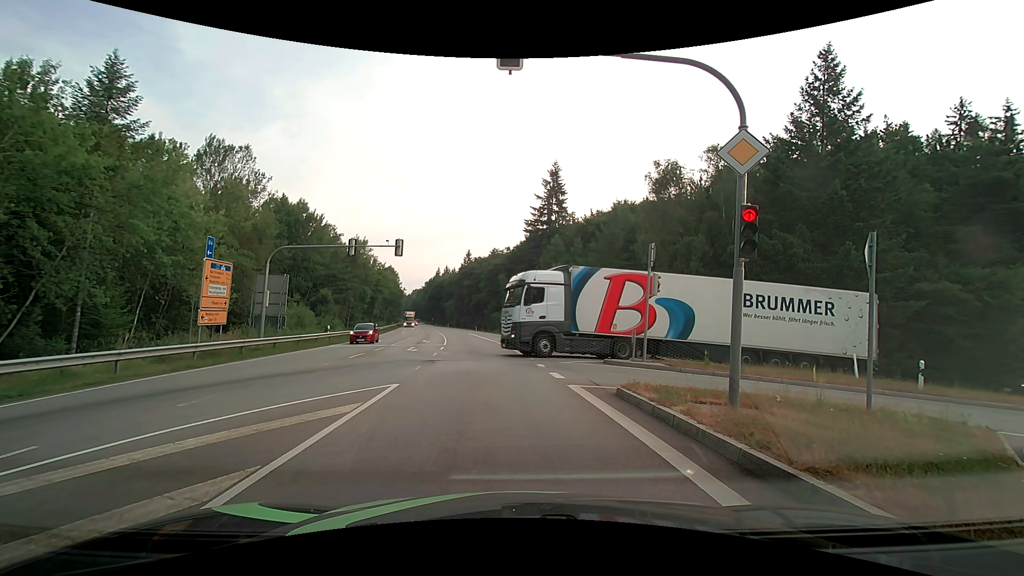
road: secondary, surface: asphalt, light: Day
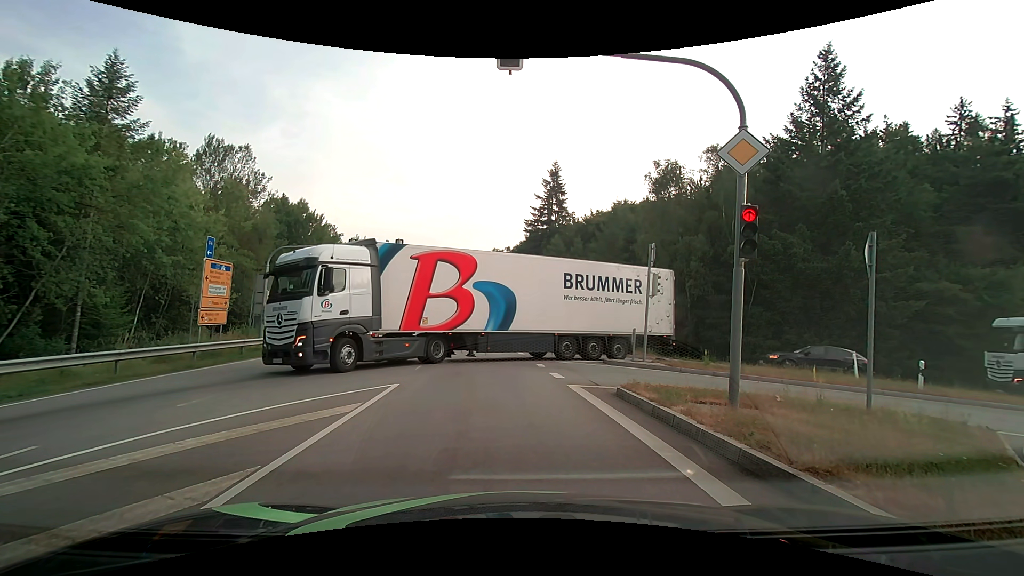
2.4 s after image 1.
(0.0, 0.0) m; 0°
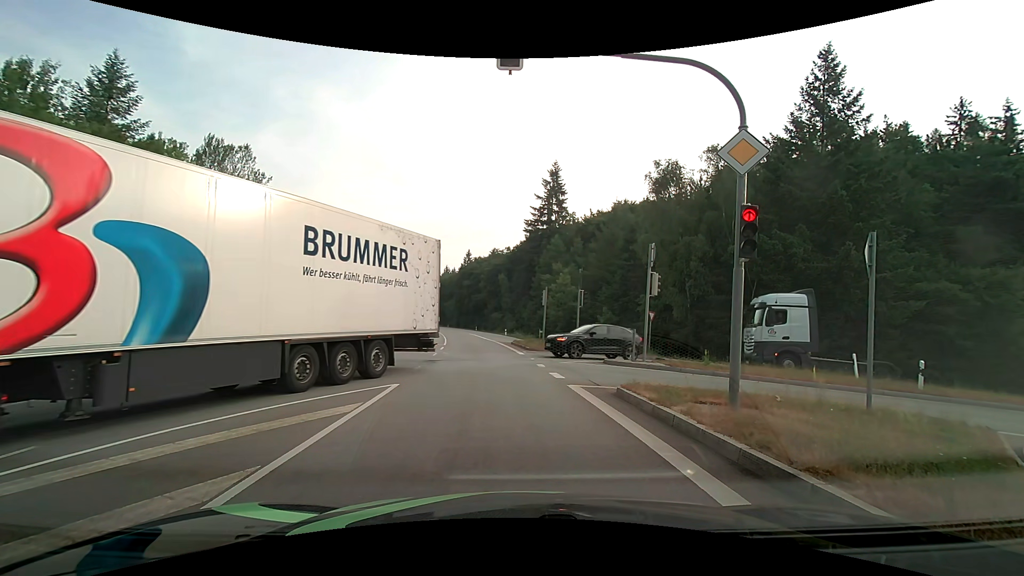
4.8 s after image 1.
(0.0, 0.0) m; 0°
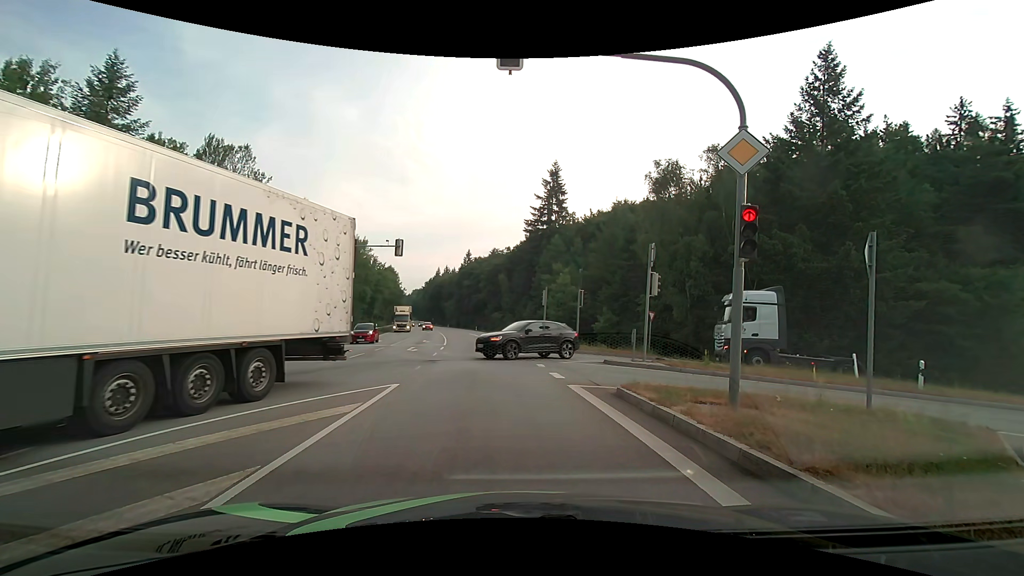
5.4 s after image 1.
(0.0, 0.0) m; 0°
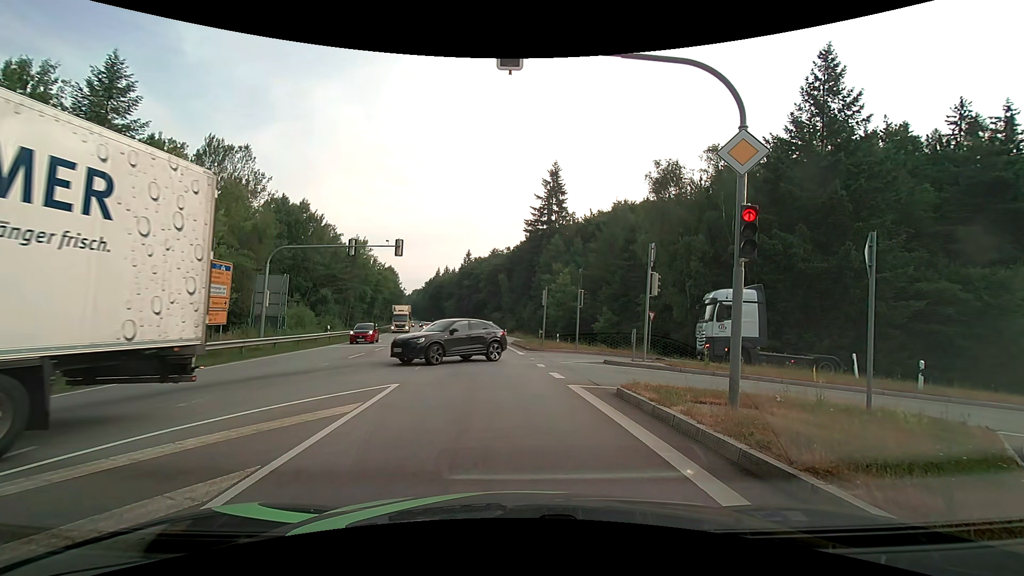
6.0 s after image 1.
(0.0, 0.0) m; 0°
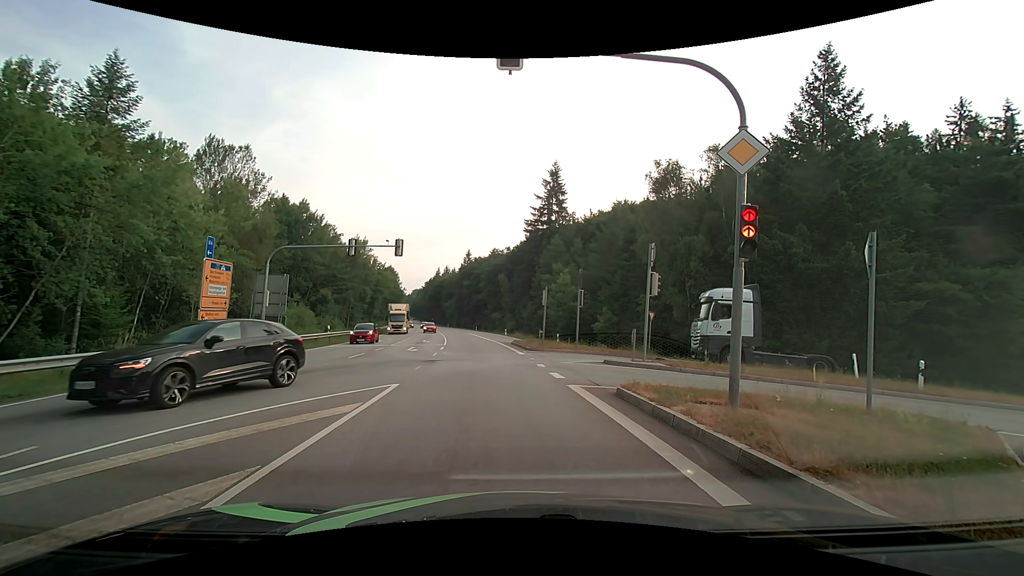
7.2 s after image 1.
(0.0, 0.0) m; 0°
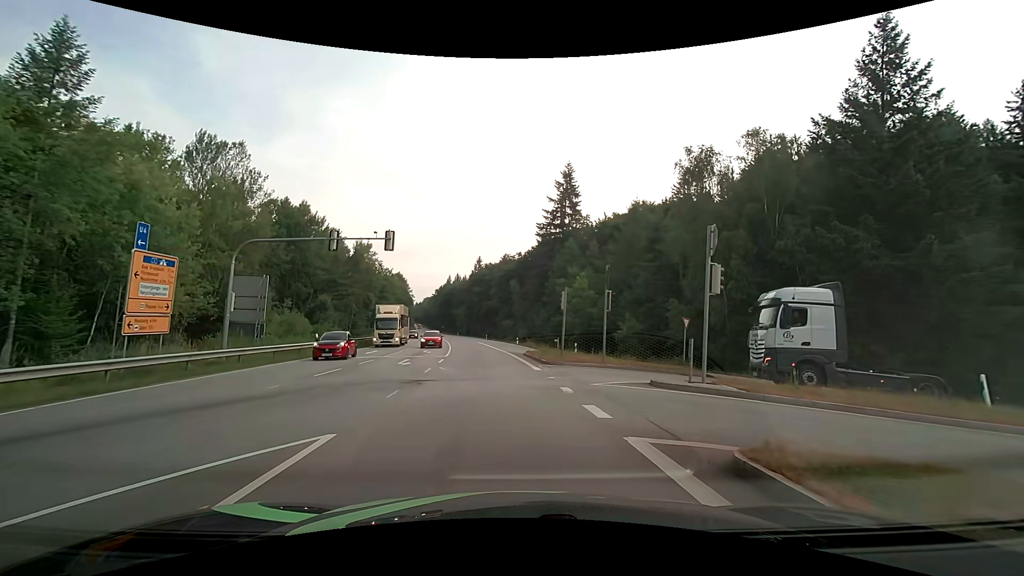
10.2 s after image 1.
(0.0, +5.2) m; 0°
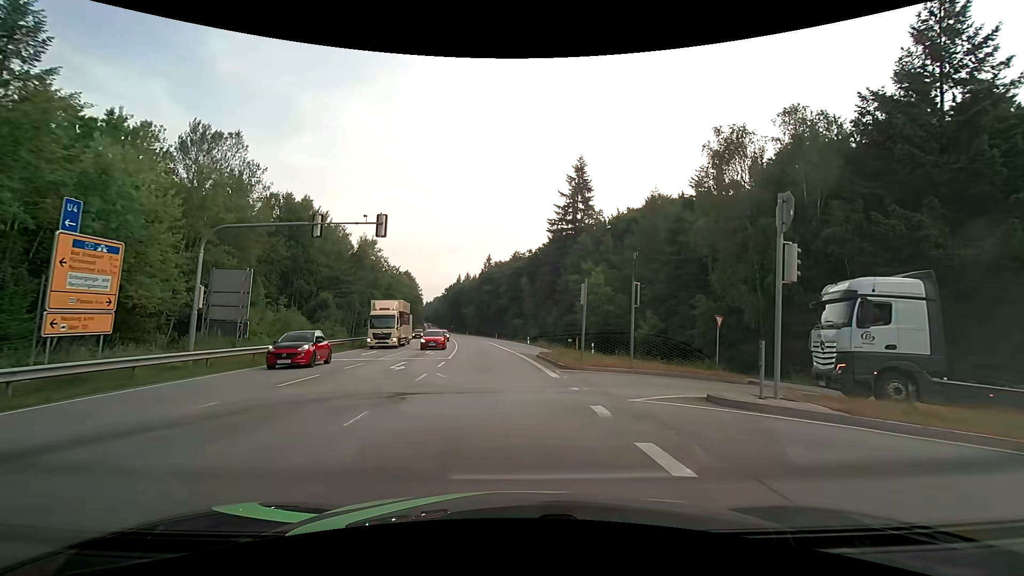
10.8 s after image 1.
(0.0, +3.5) m; -1°
(0, +10) (-1, +20) (-2, +30) (-2, +40) (-4, +50) (-5, +60) (-6, +70) (-8, +80) (-9, +89) (-11, +99) m
